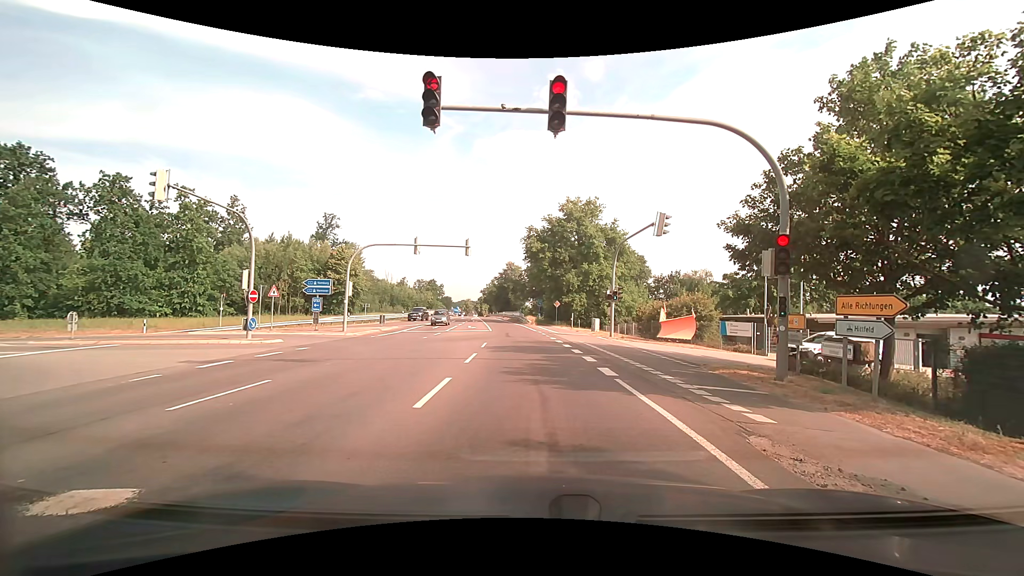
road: secondary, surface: asphalt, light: Day
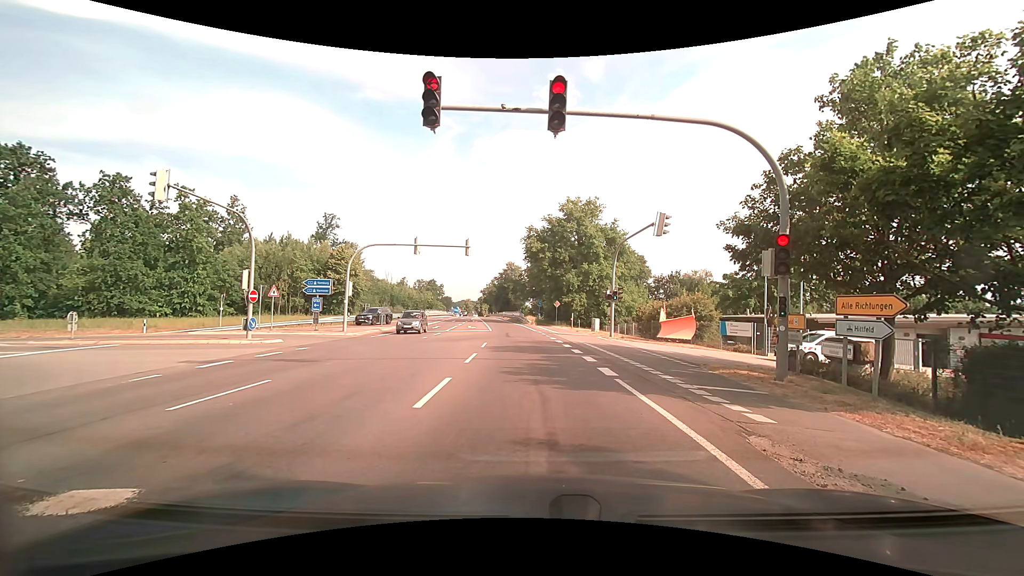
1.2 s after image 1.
(0.0, 0.0) m; 0°
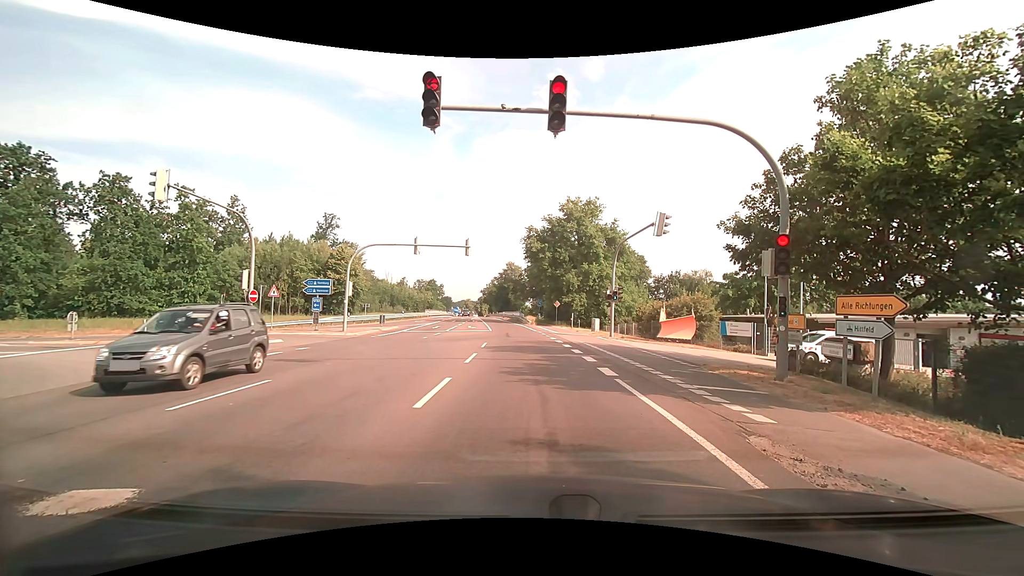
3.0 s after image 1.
(0.0, 0.0) m; 0°
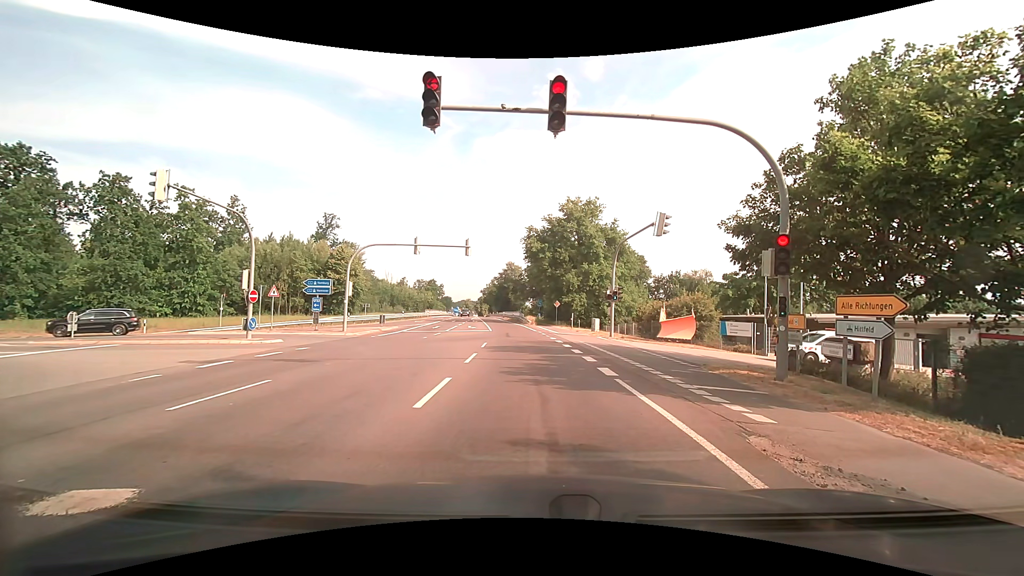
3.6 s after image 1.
(0.0, 0.0) m; 0°
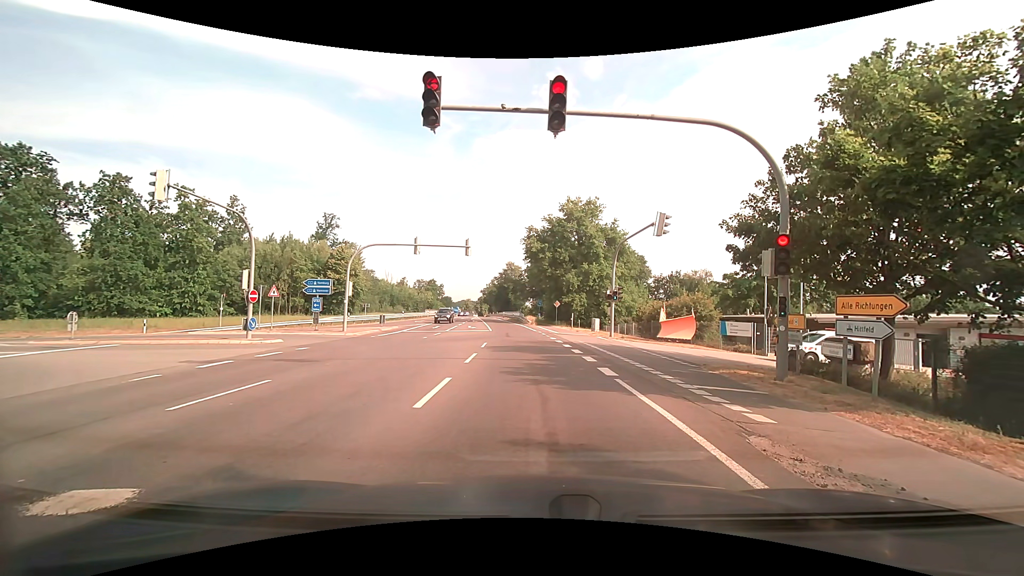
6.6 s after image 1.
(0.0, 0.0) m; 0°
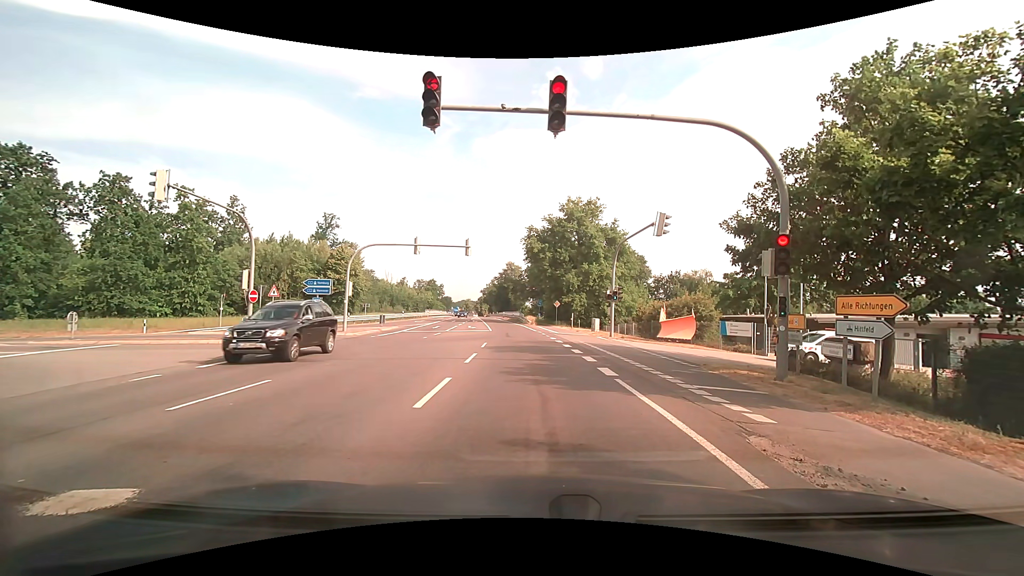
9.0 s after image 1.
(0.0, 0.0) m; 0°
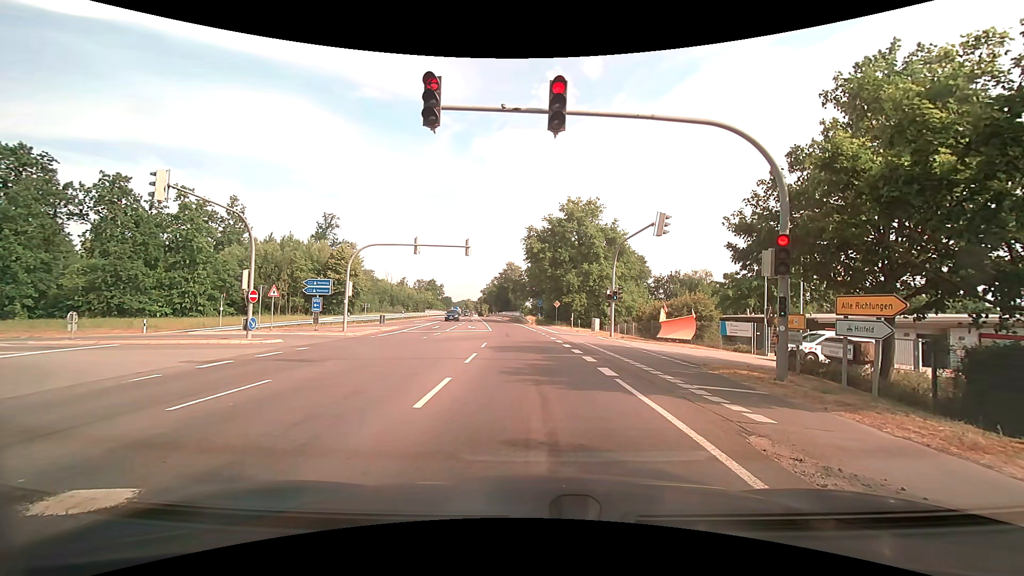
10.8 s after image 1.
(0.0, 0.0) m; 0°
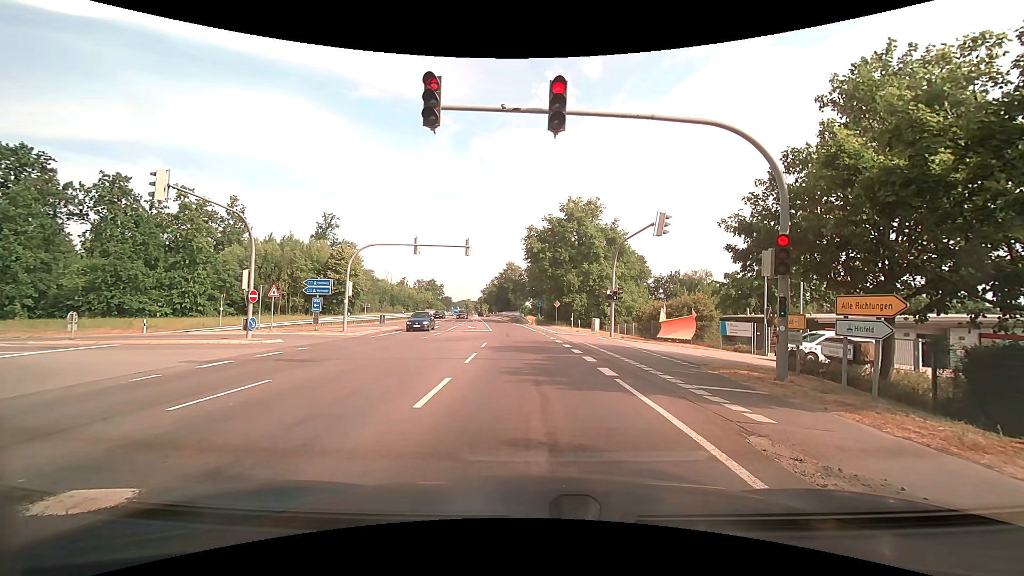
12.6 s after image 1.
(0.0, 0.0) m; 0°
(0, +10) (0, +20) (-1, +30) (-1, +40) (-2, +50) (-4, +60) (-5, +70) (-6, +80) (-7, +90) (-9, +100) m
